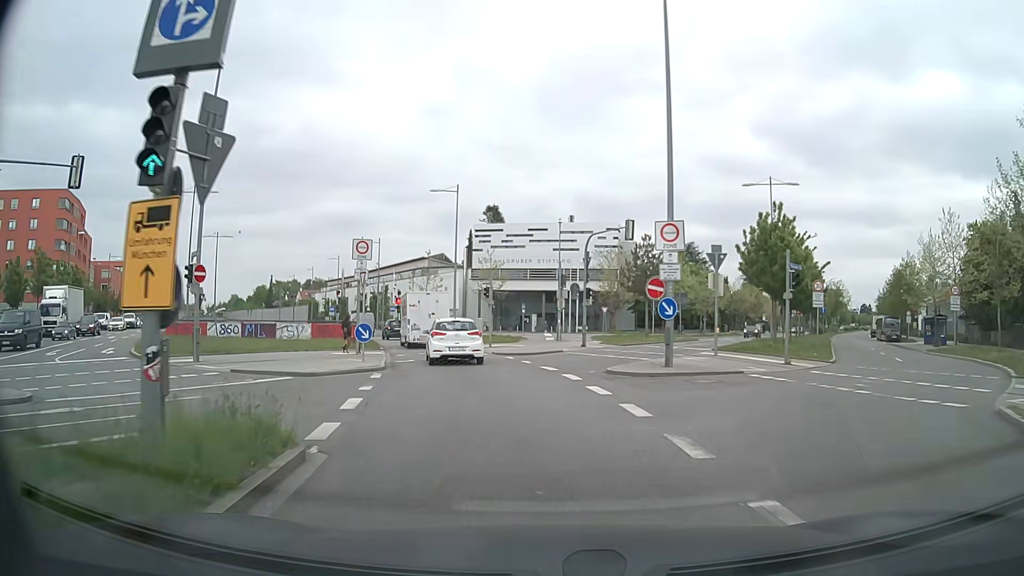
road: secondary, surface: asphalt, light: Day
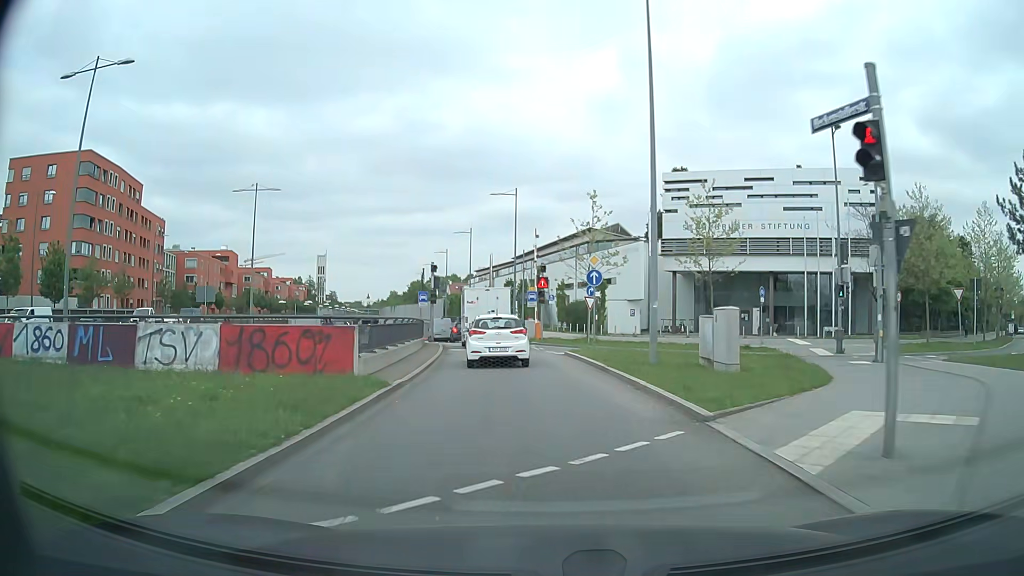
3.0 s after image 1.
(-4.2, +29.3) m; -15°
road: trunk_link
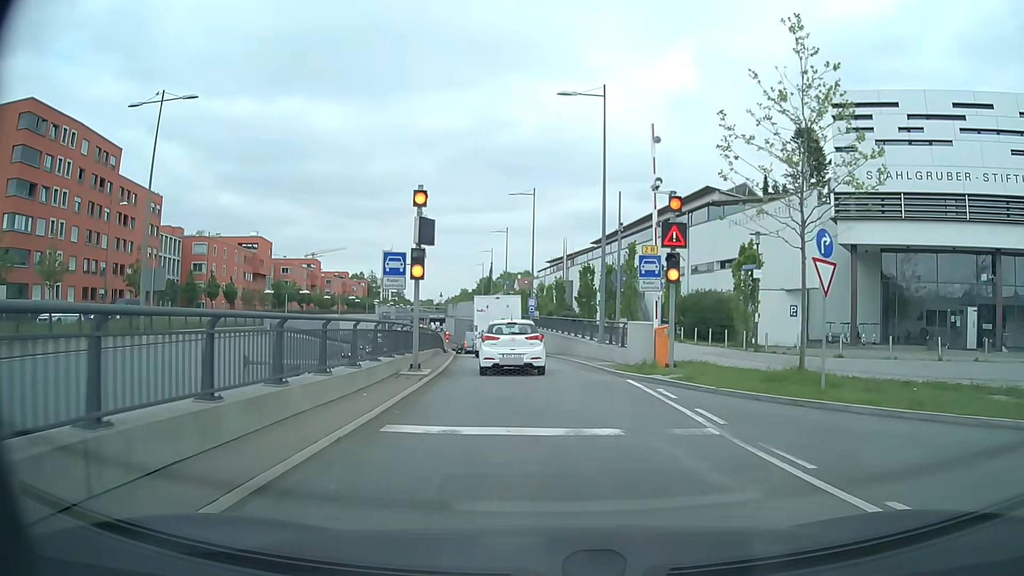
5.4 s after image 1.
(-1.3, +22.8) m; -6°
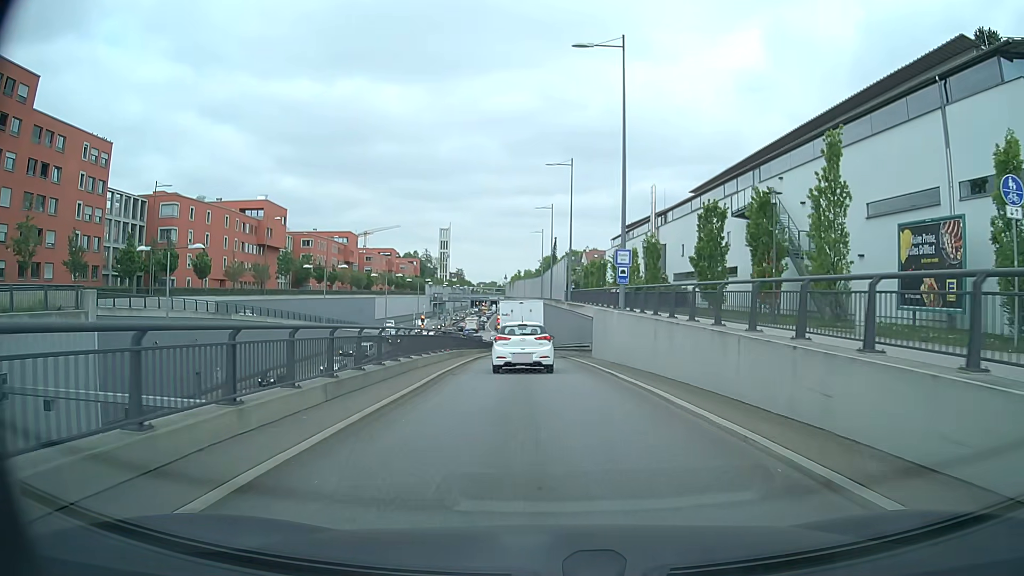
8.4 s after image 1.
(-1.3, +26.6) m; -5°
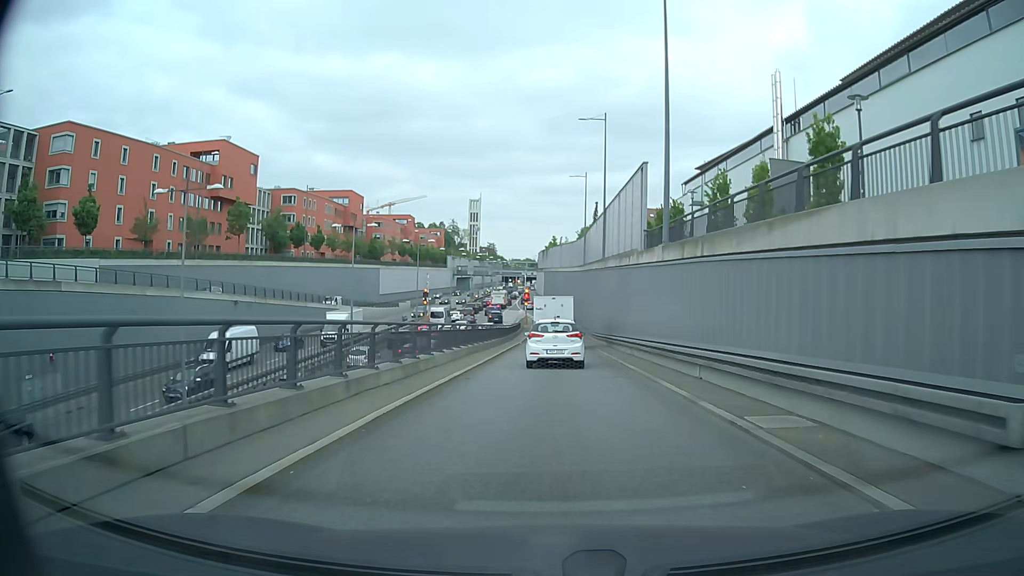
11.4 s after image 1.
(-1.2, +28.0) m; -4°
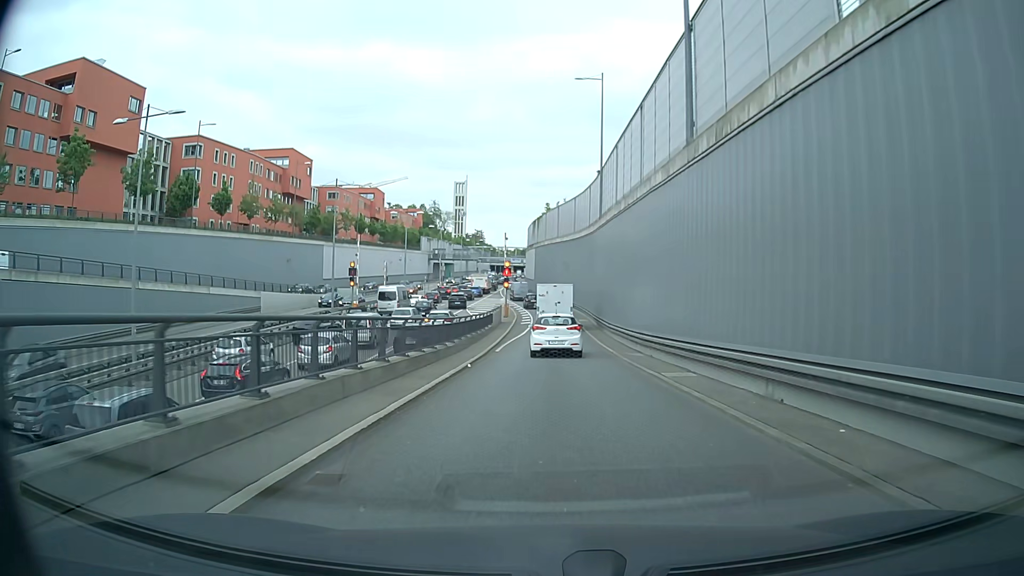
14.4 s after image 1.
(0.0, +30.6) m; 0°
(0, +10) (0, +20) (0, +30) (+1, +40) (+1, +50) (0, +60) (0, +70) (-1, +80) (-3, +90) (-4, +100) m
